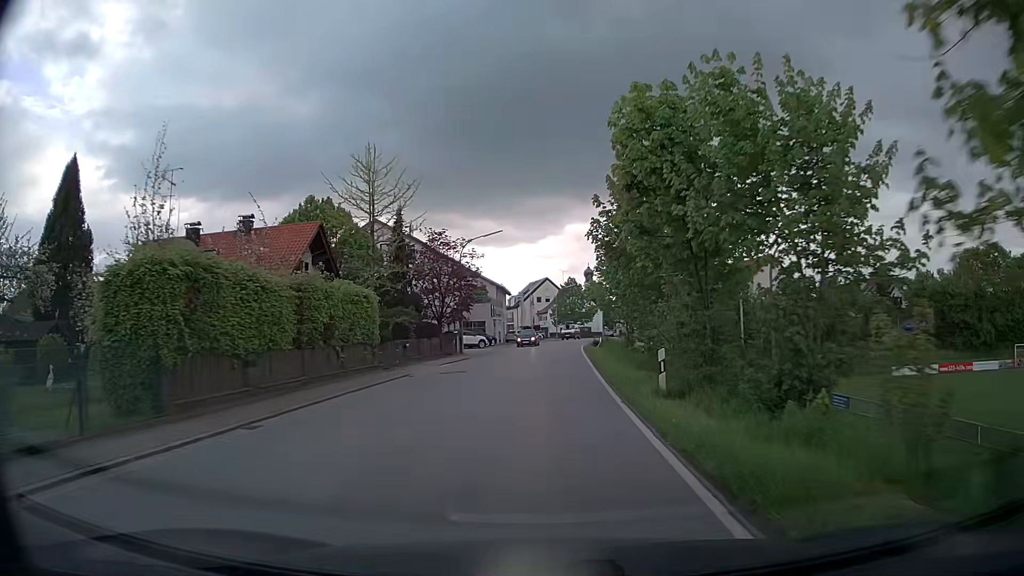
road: secondary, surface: asphalt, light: Day
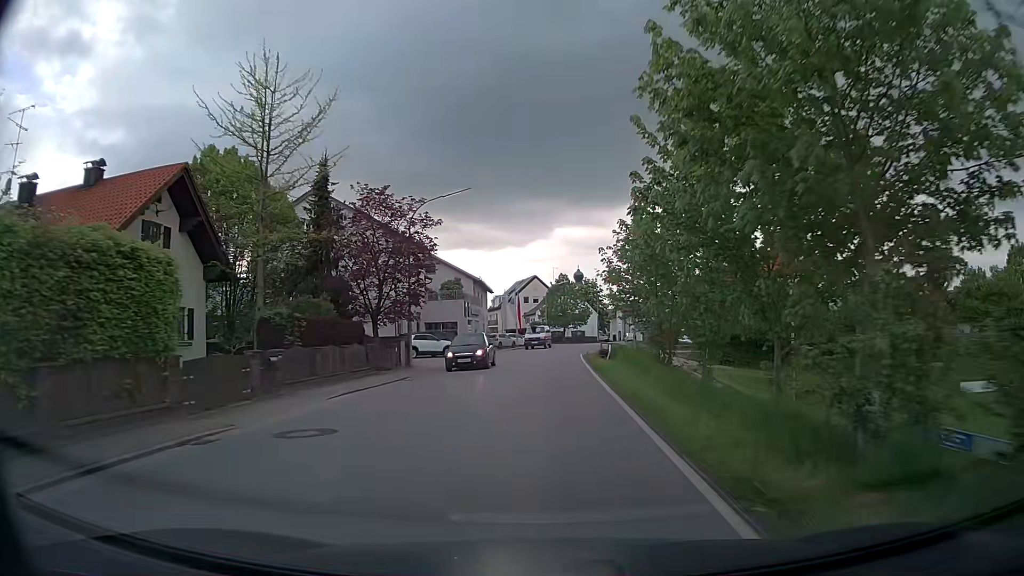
(-0.1, +14.0) m; 0°
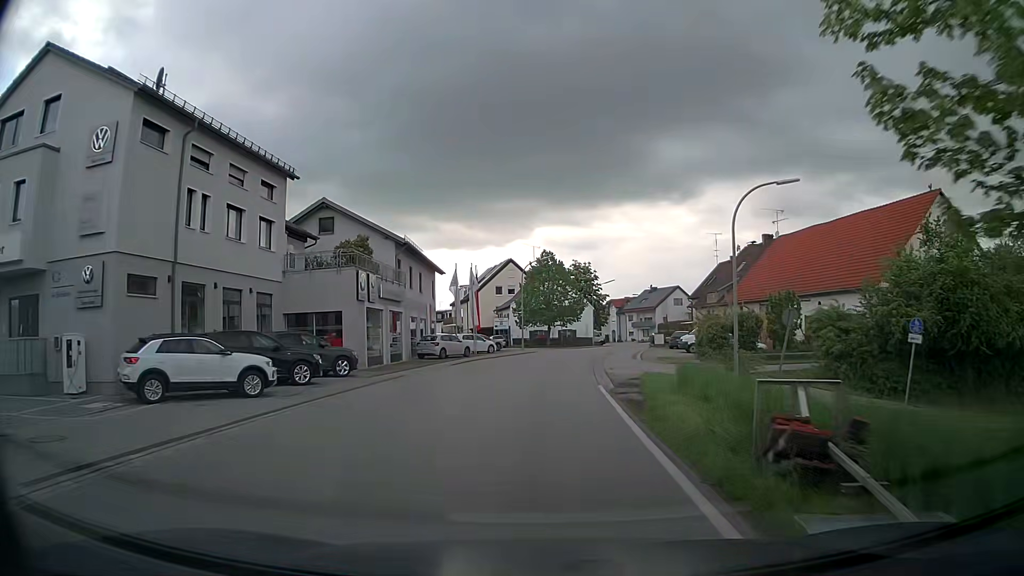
(+0.5, +27.2) m; +1°
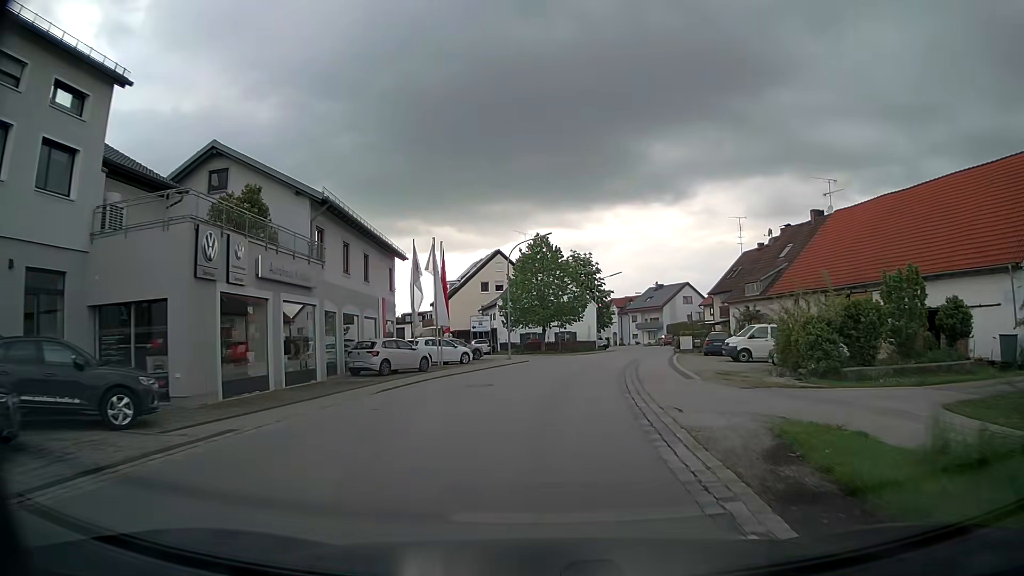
(+0.1, +13.4) m; +1°
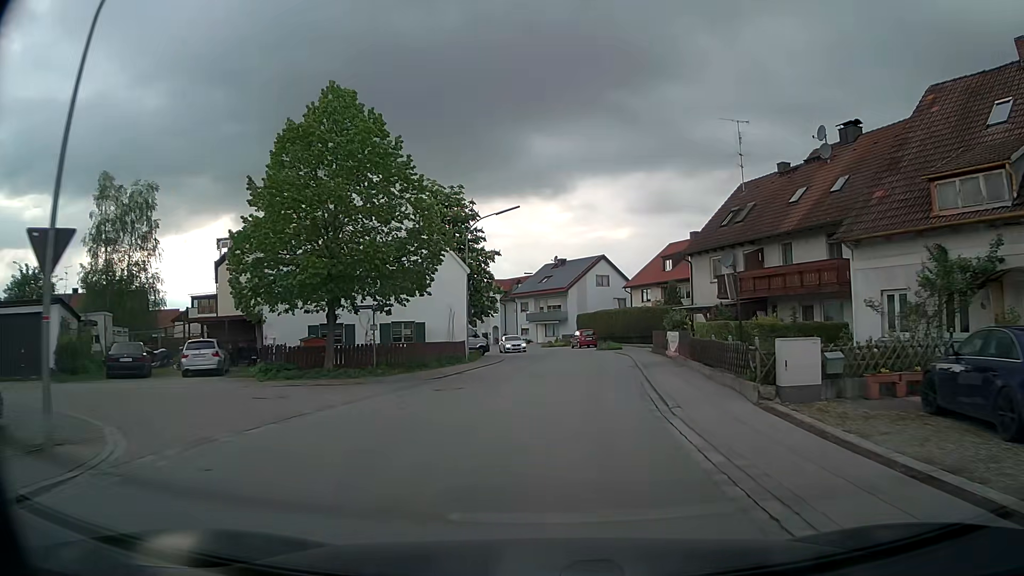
(+2.6, +34.2) m; +10°
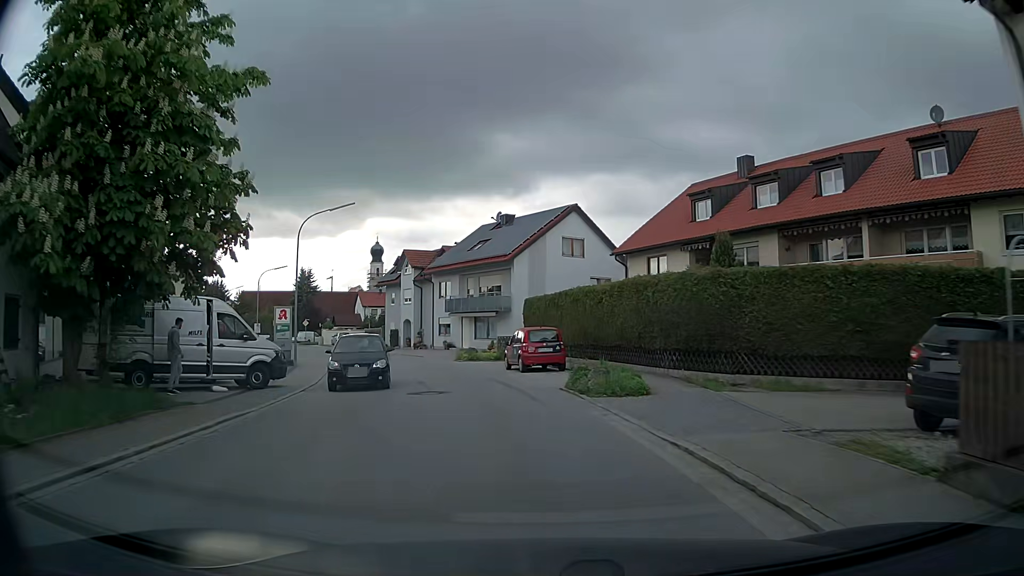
(+2.2, +31.7) m; +3°
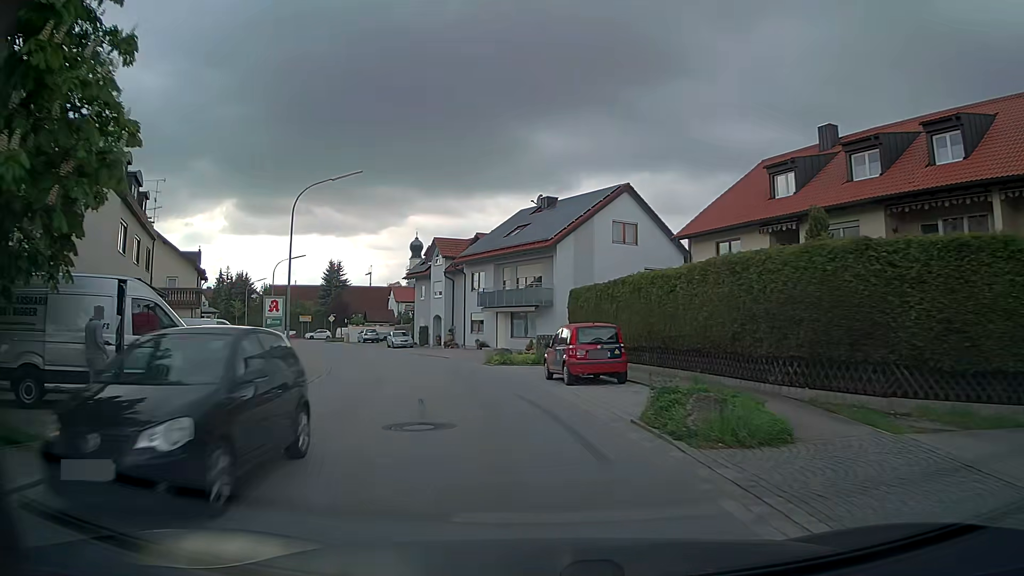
(-0.1, +6.2) m; -3°
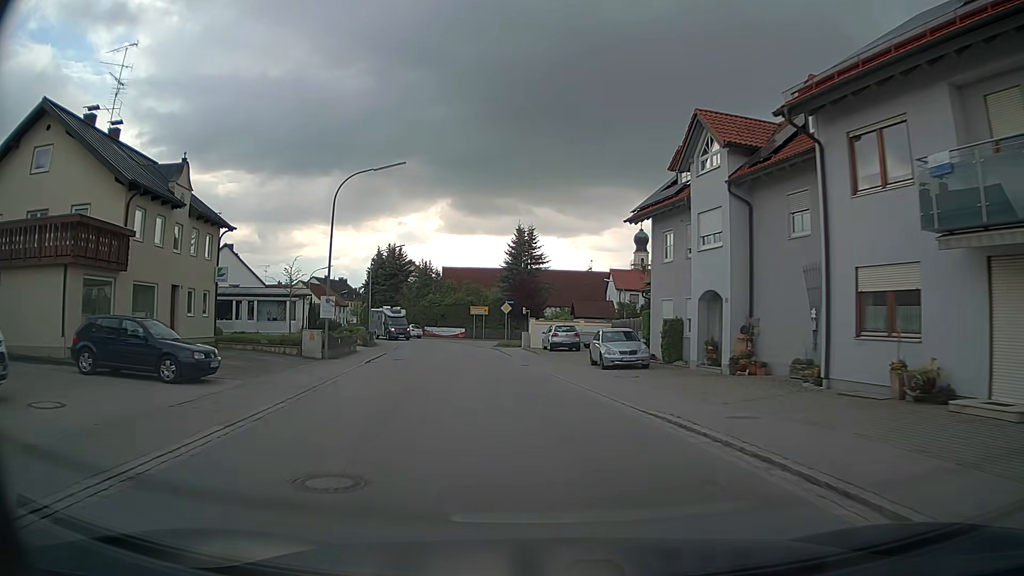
(-6.3, +32.6) m; -20°
(0, +10) (-1, +20) (-2, +30) (-3, +40) (-6, +50) (-9, +59) (-14, +68) (-19, +76) (-25, +84) (-30, +93) m
